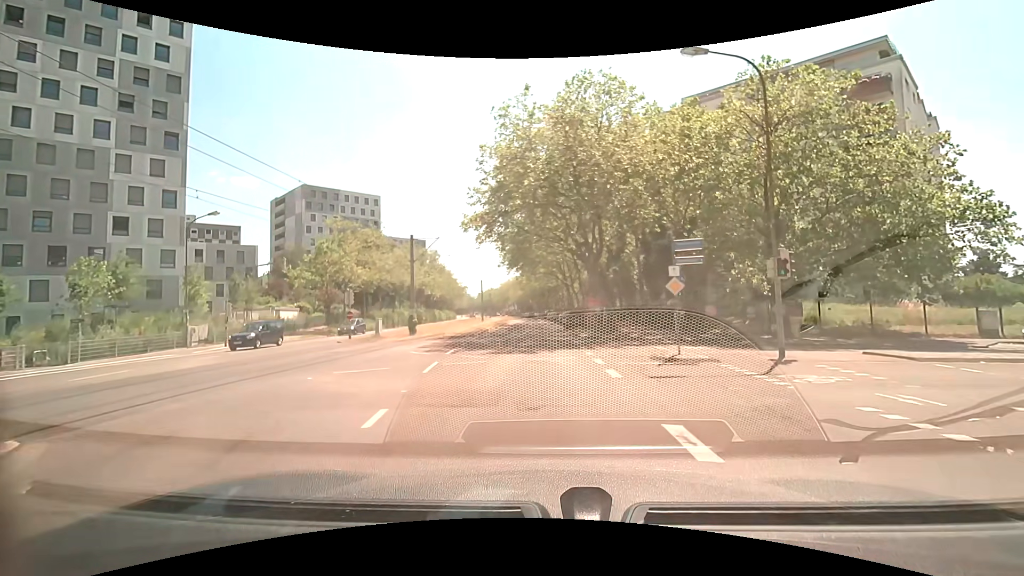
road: tertiary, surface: asphalt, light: Day
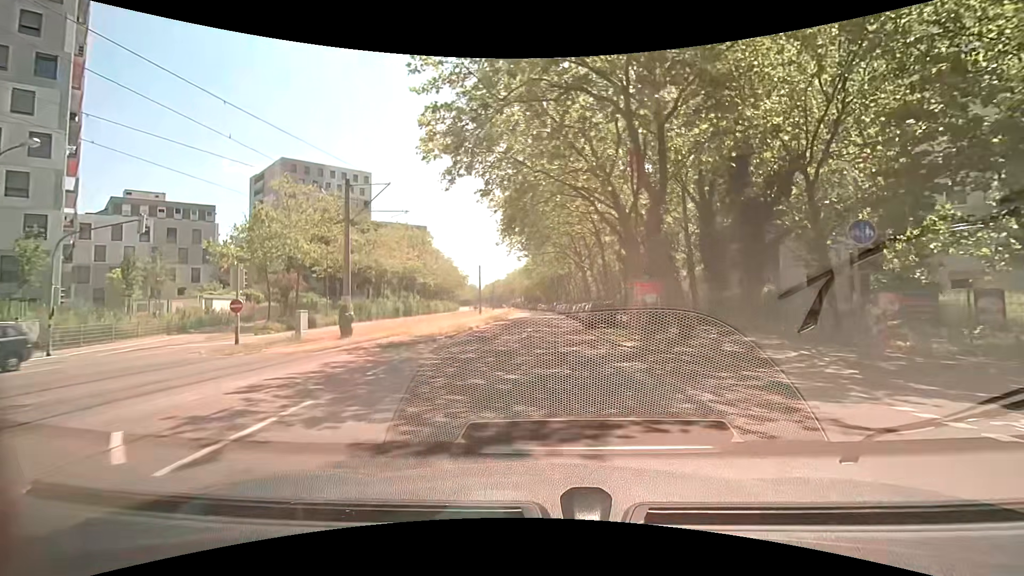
(0.0, +14.3) m; 0°
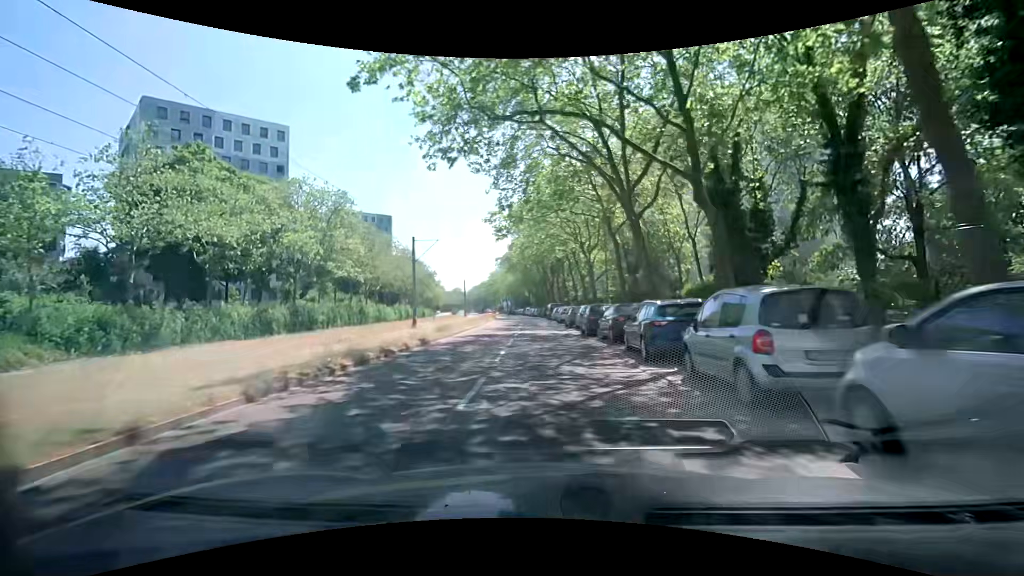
(+0.2, +33.7) m; +2°
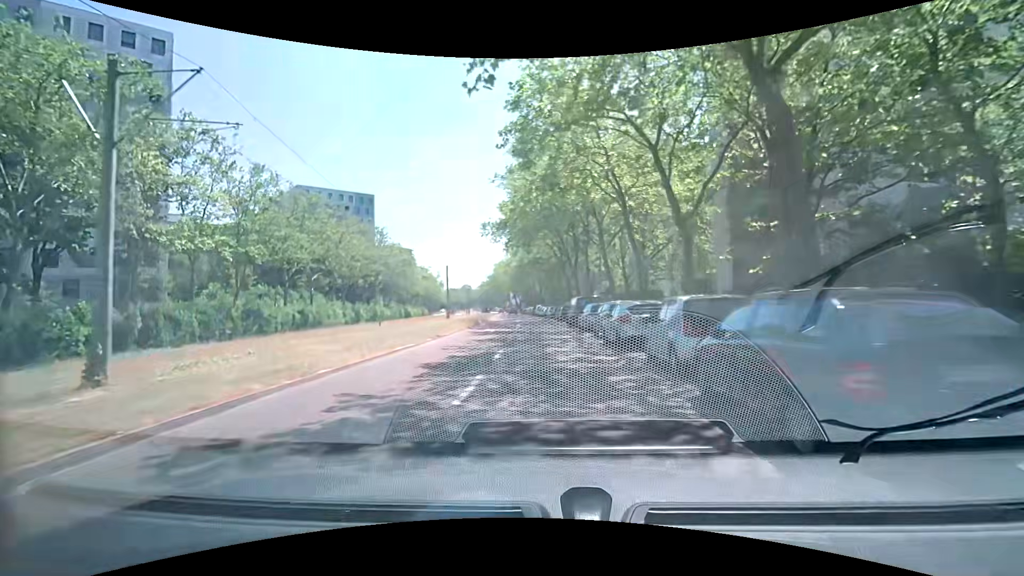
(-0.8, +29.5) m; -3°
(0, +10) (0, +20) (0, +30) (-1, +40) (-1, +50) (-2, +60) (-3, +70) (-3, +80) (-4, +90) (-5, +100) m
